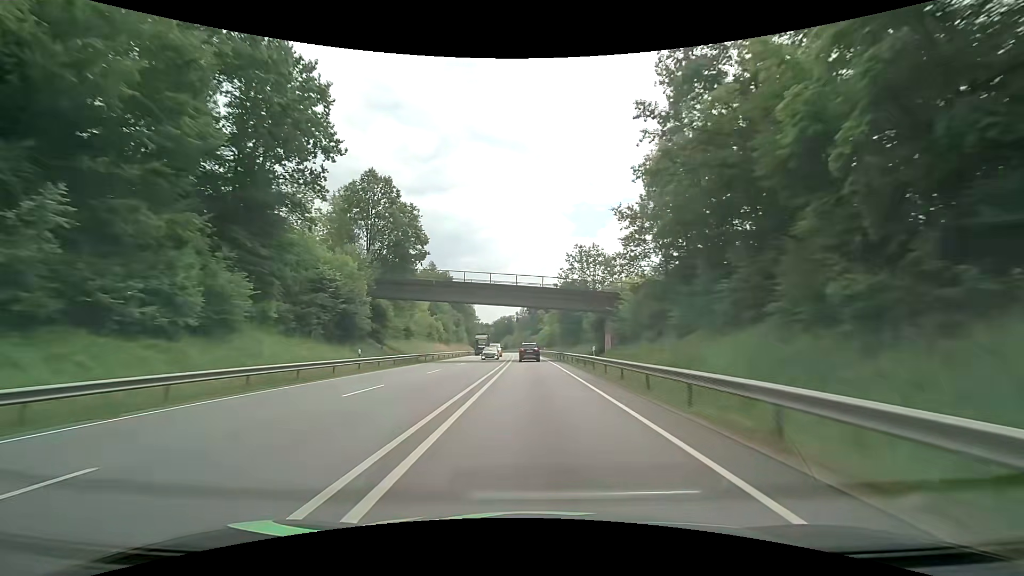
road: primary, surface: asphalt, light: Day
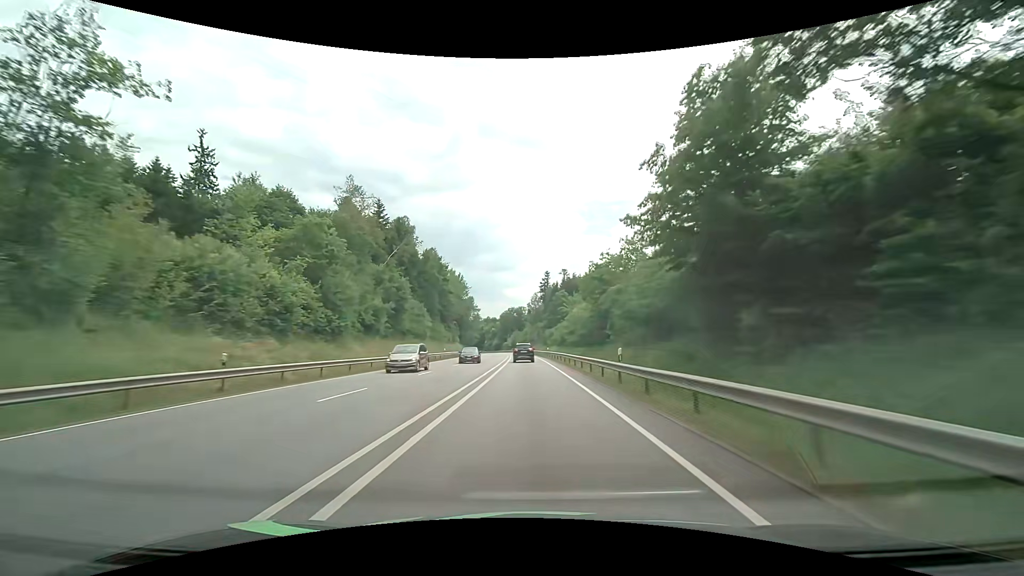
(-0.2, +61.7) m; -1°
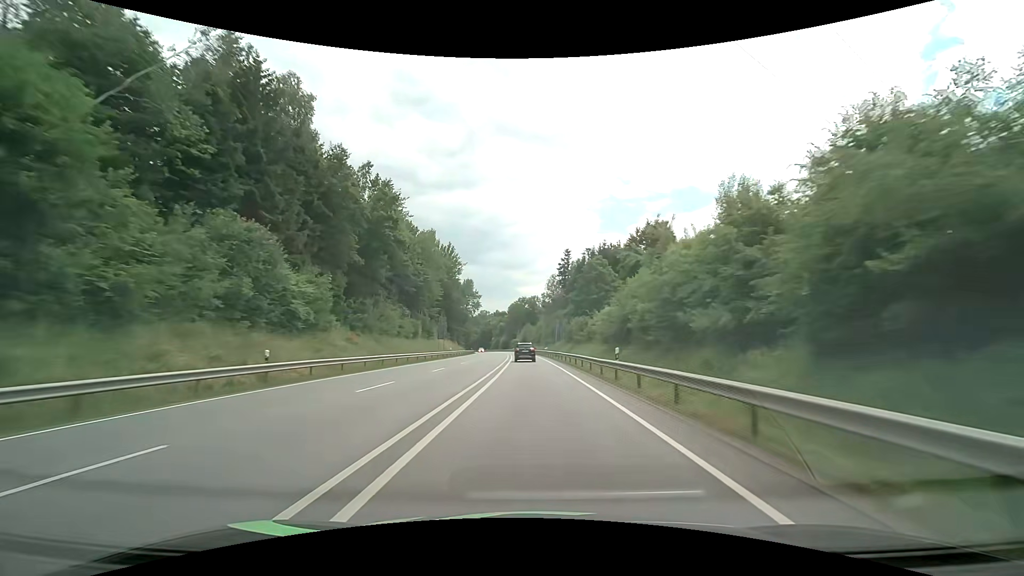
(-0.6, +46.2) m; -1°
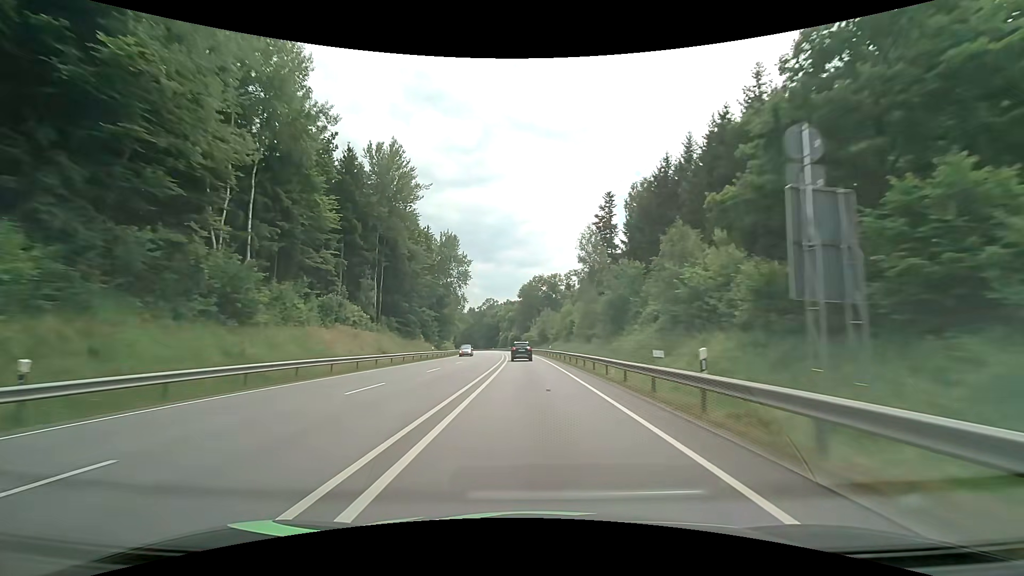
(-1.2, +61.7) m; -2°
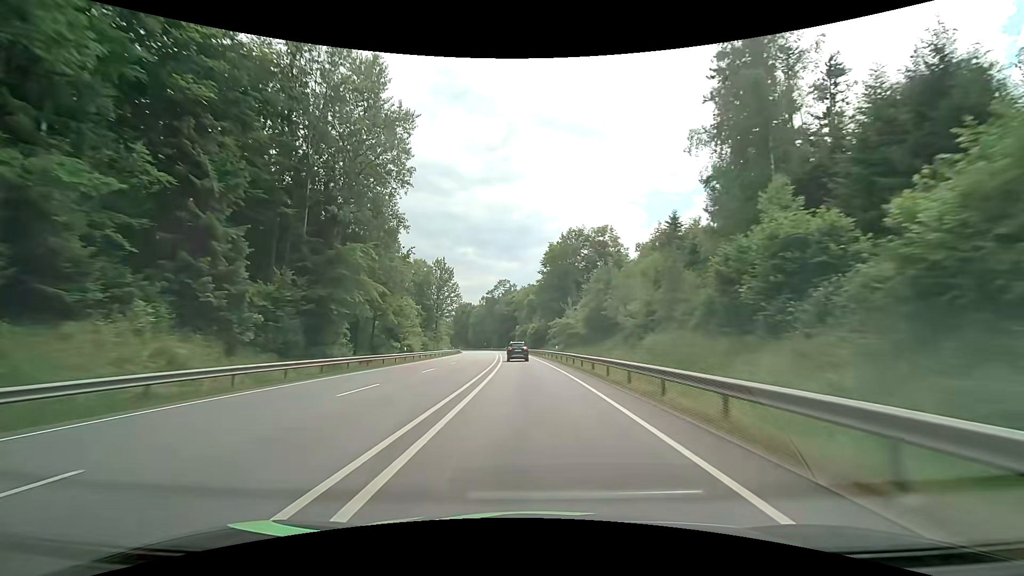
(-1.4, +61.2) m; -3°
(0, +10) (0, +20) (0, +30) (-1, +40) (-1, +50) (-2, +60) (-2, +70) (-3, +80) (-4, +90) (-5, +100) m
